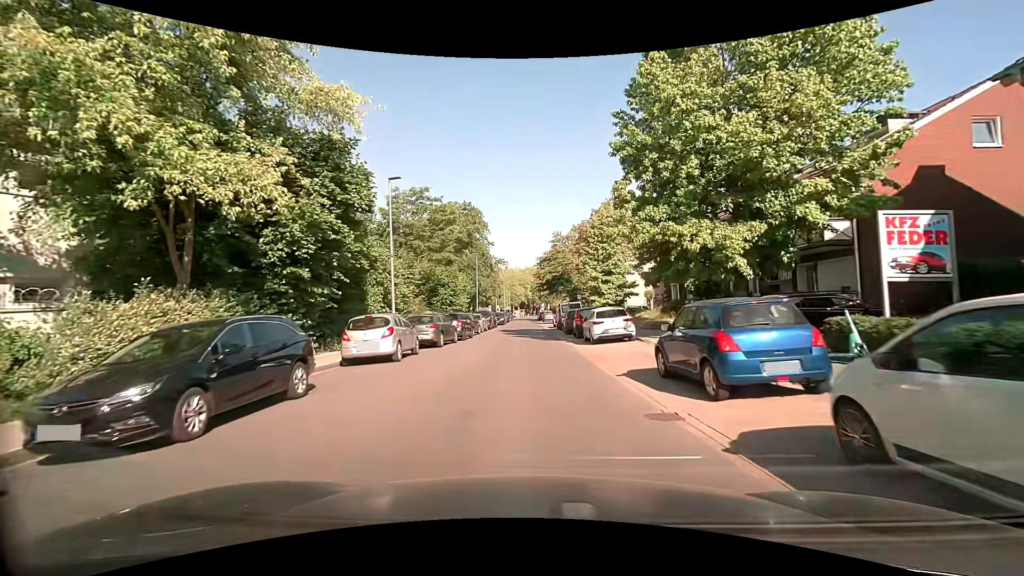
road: residential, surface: asphalt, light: Day
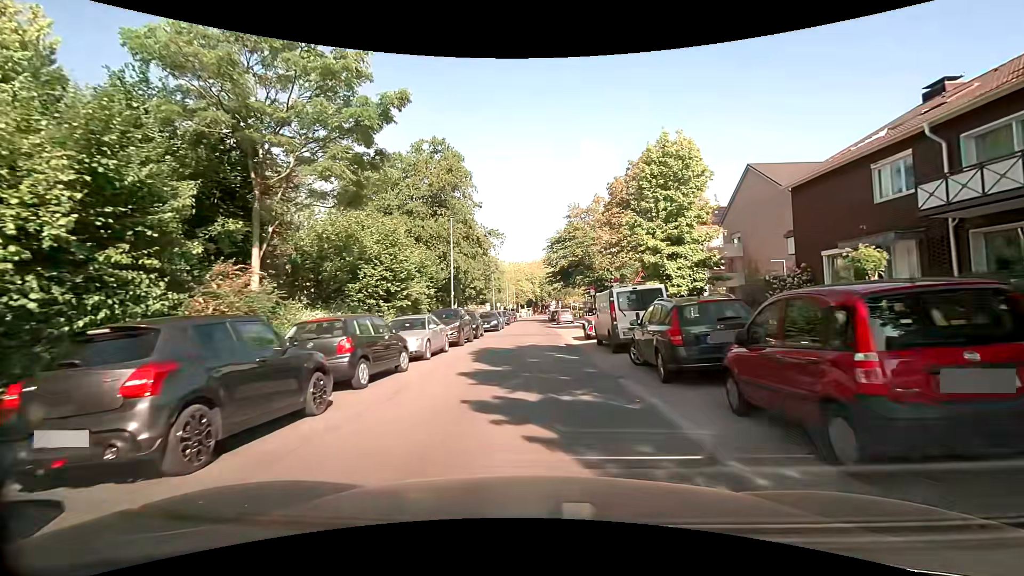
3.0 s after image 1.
(-0.1, +21.1) m; 0°
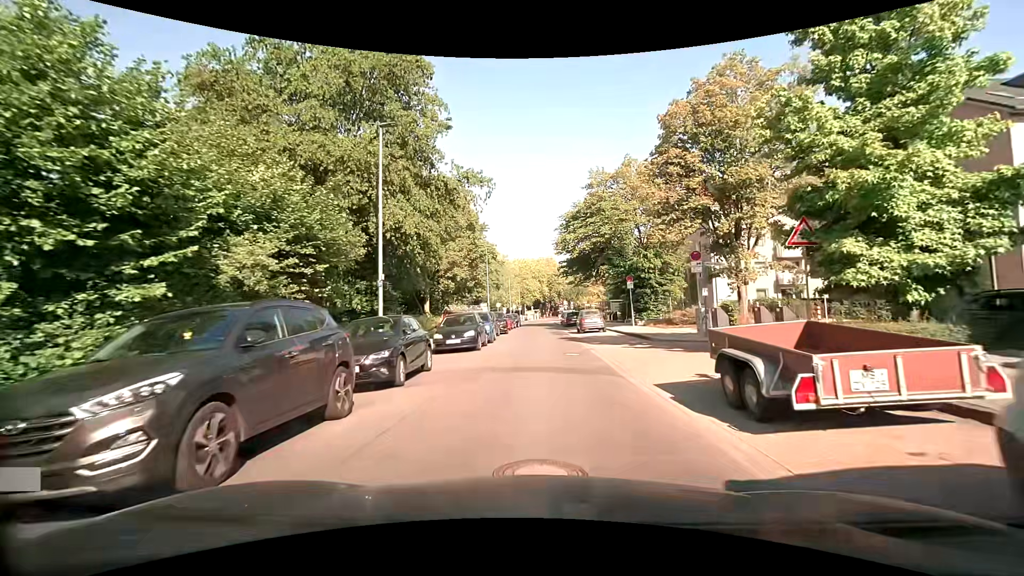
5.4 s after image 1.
(-0.3, +16.7) m; -1°
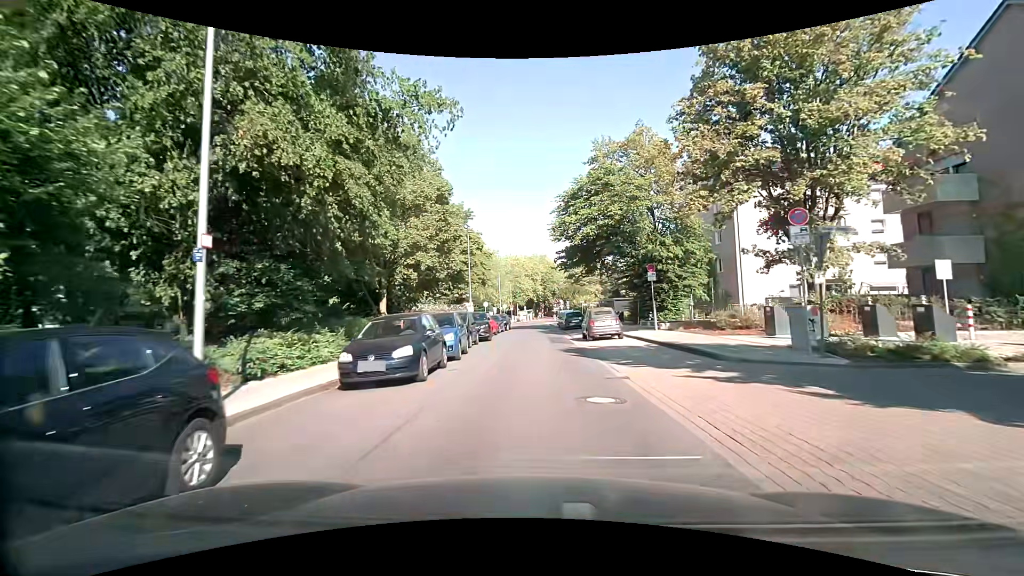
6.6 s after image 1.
(0.0, +8.4) m; 0°
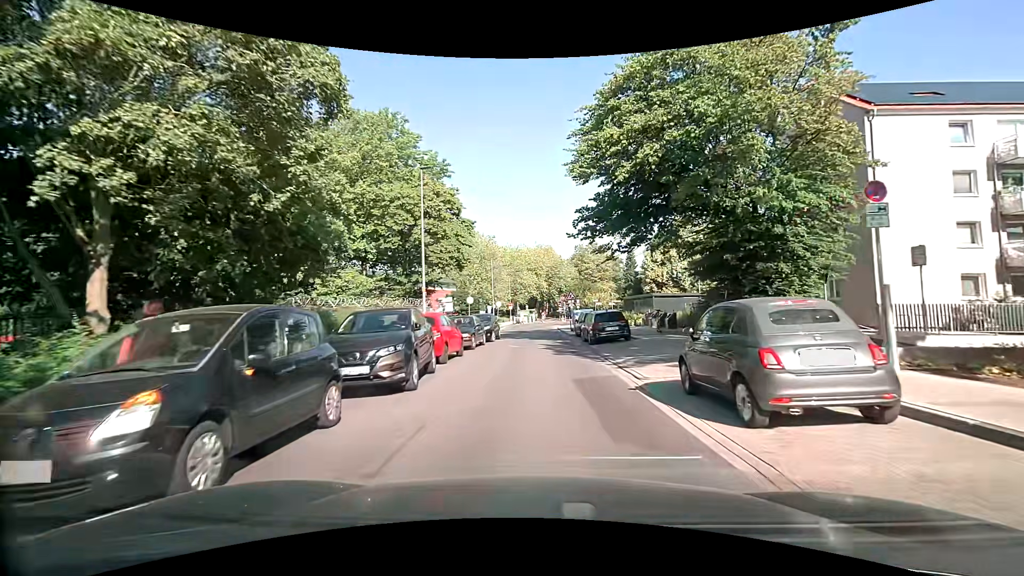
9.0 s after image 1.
(-0.1, +17.1) m; 0°
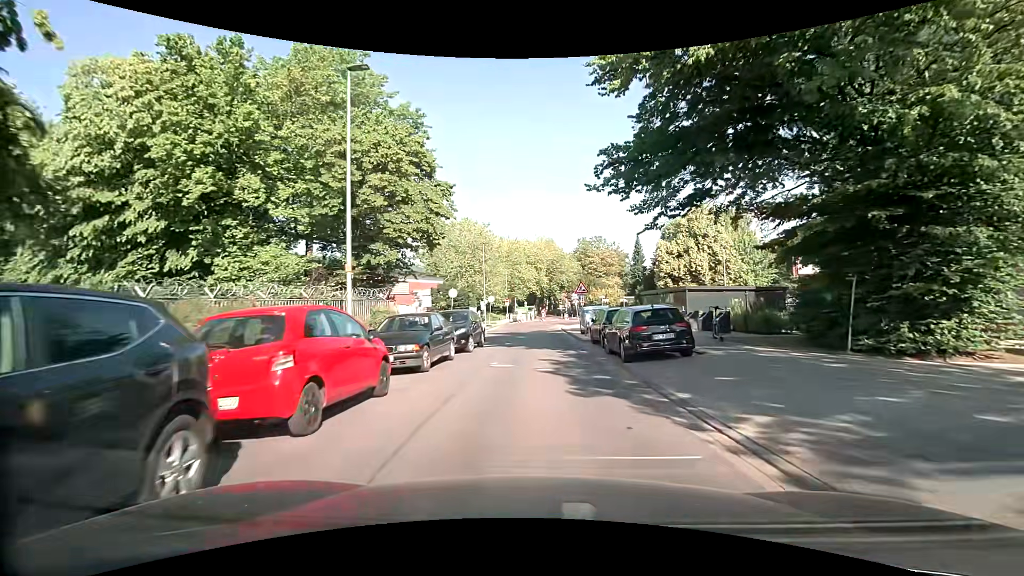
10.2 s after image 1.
(-0.2, +8.7) m; -1°
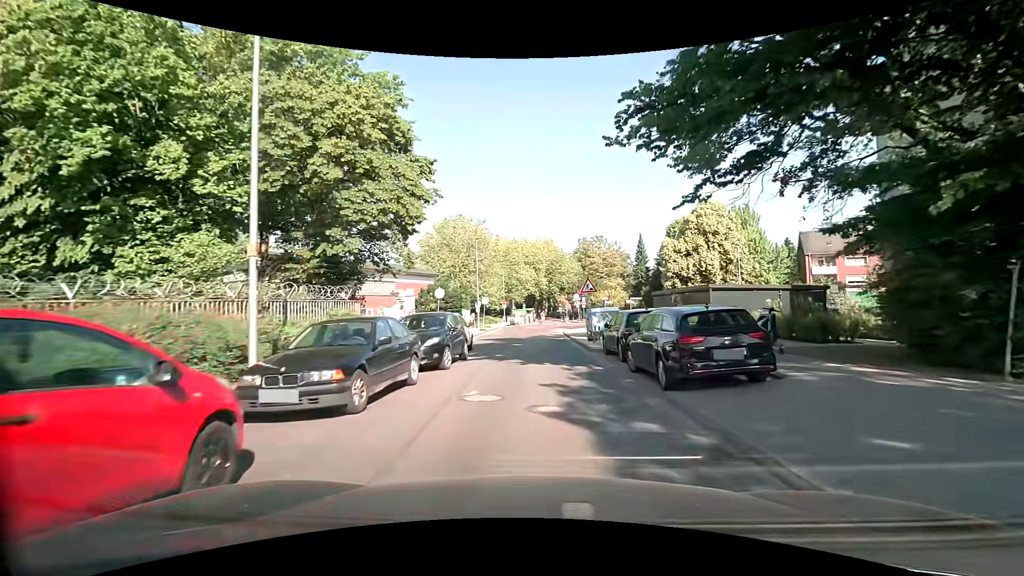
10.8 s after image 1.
(0.0, +4.3) m; 0°
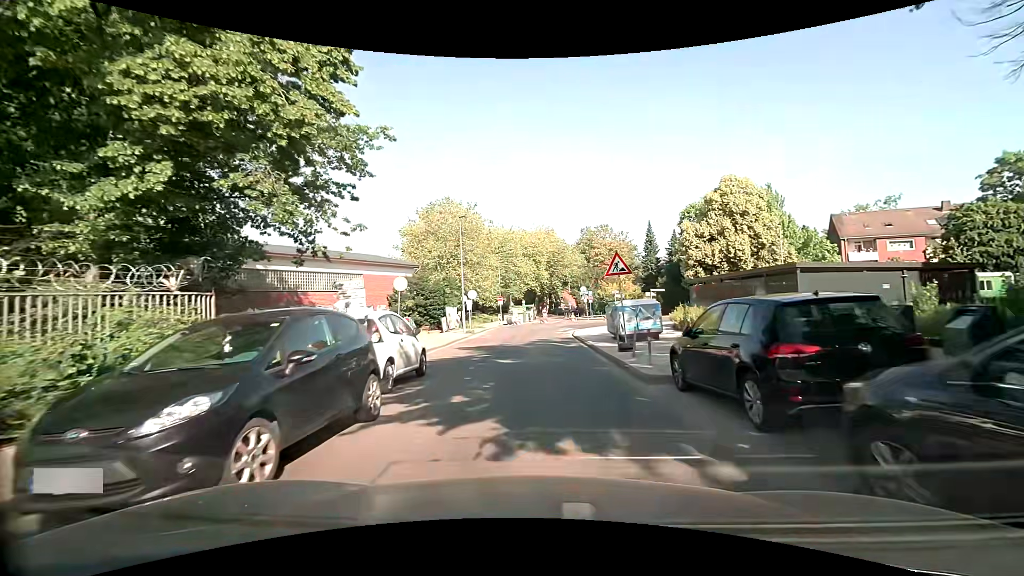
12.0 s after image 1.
(+0.1, +8.6) m; -1°
(0, +10) (0, +20) (0, +30) (+2, +40) (+8, +47) (+18, +50) (+27, +48) (+37, +44) (+46, +41) (+56, +38) m
